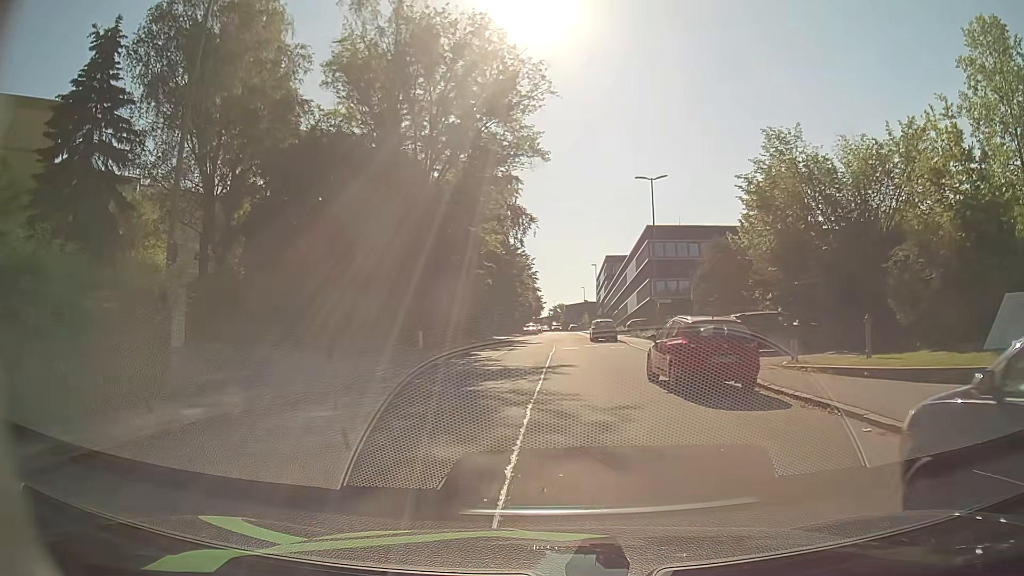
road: residential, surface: asphalt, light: Day
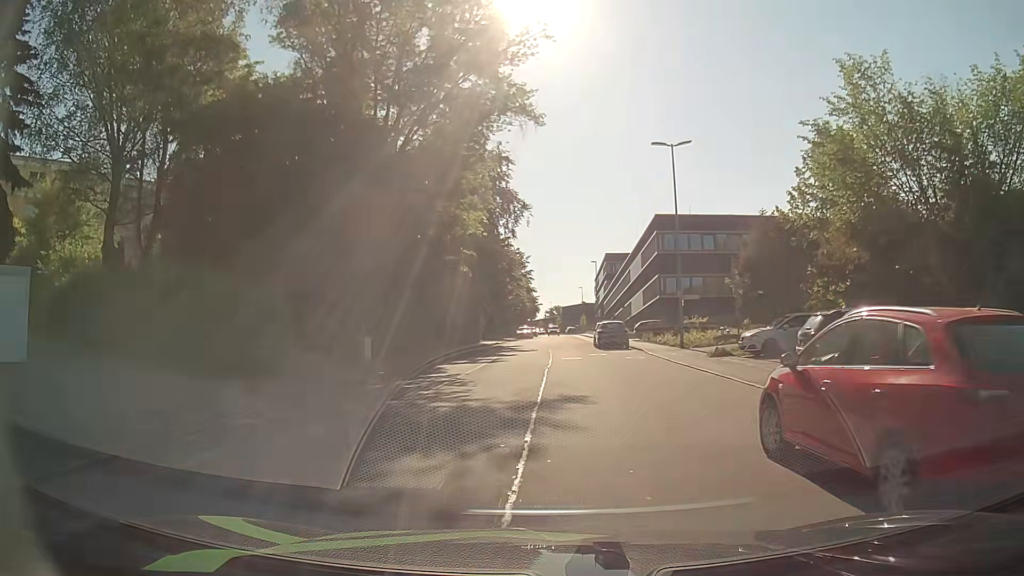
(0.0, +8.8) m; -1°
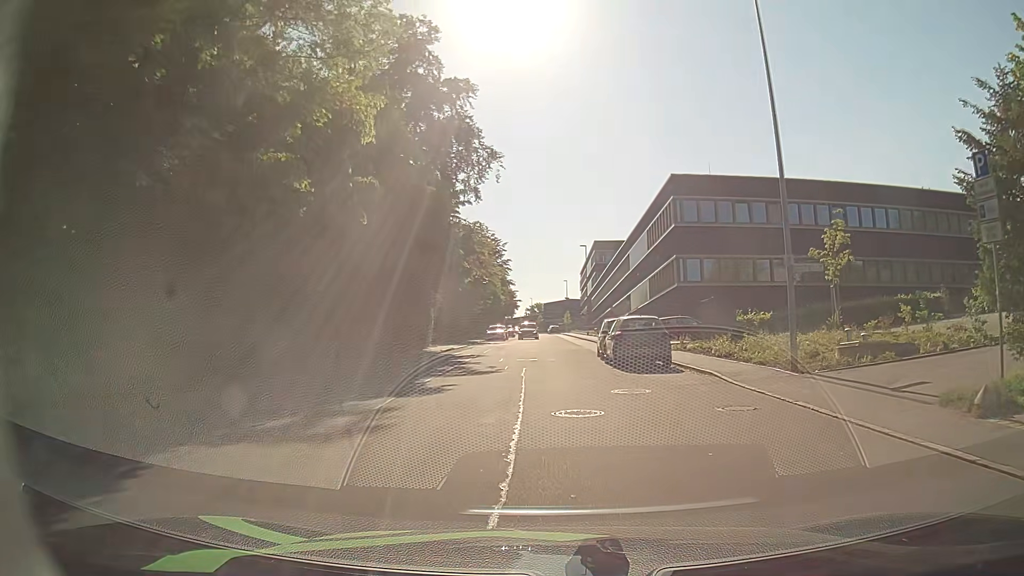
(+0.4, +17.2) m; +2°
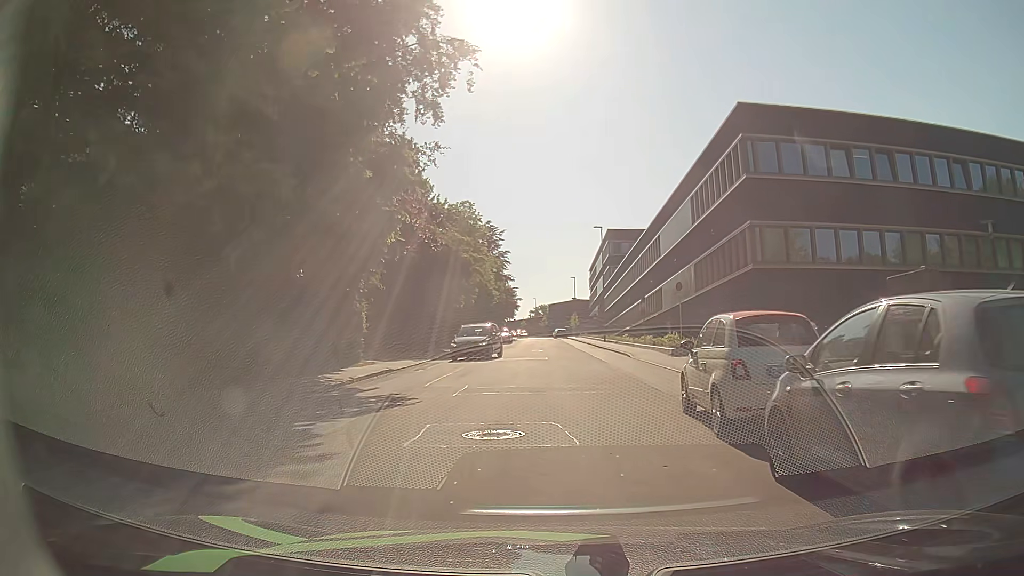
(0.0, +16.8) m; -1°
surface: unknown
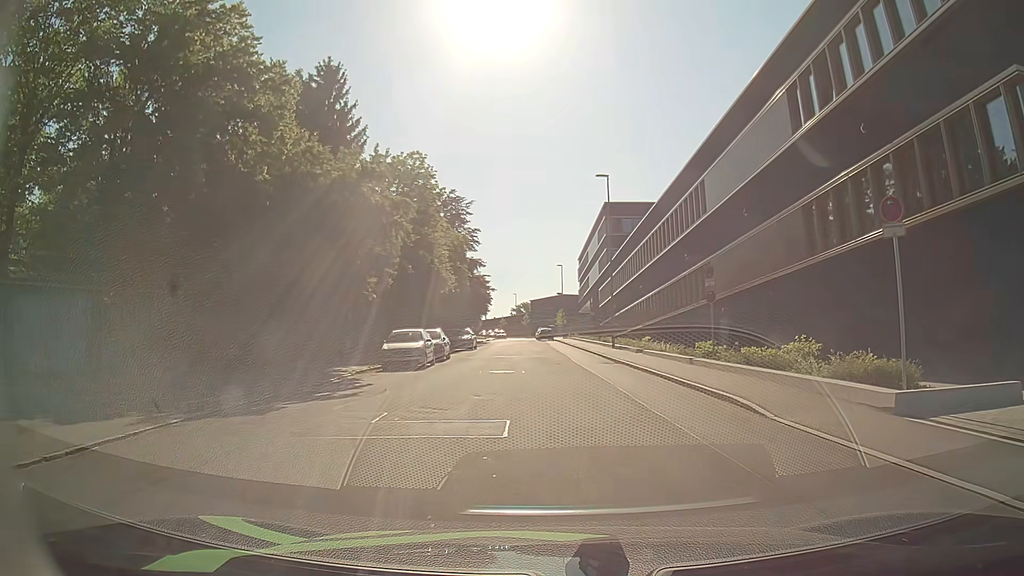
(+0.3, +20.5) m; +2°
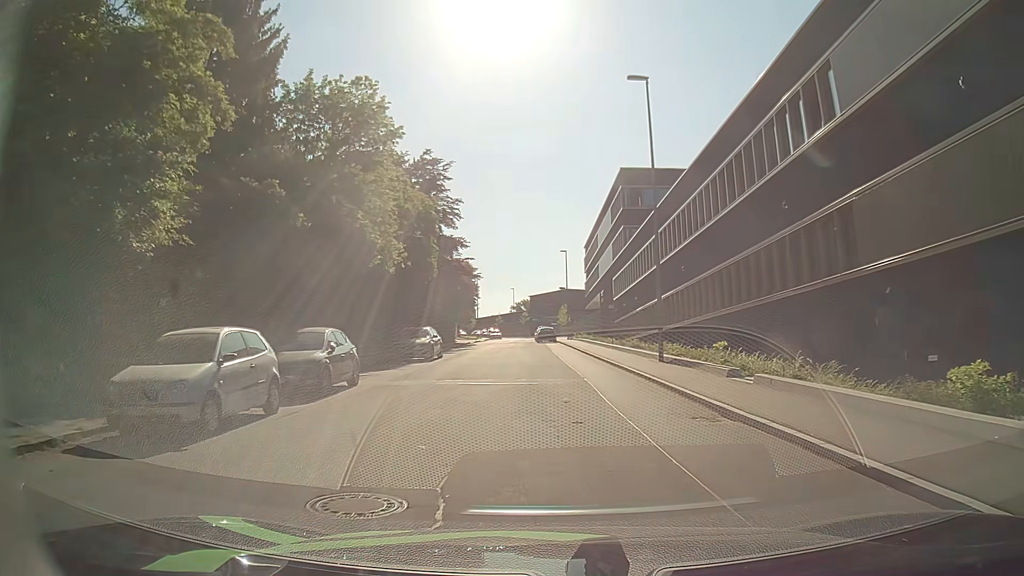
(0.0, +16.3) m; -1°
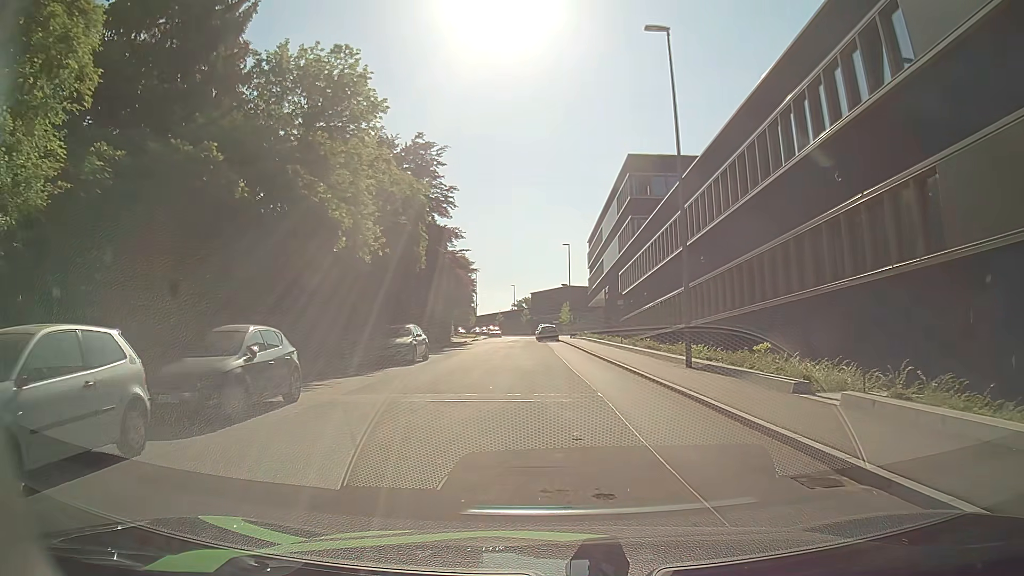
(0.0, +4.3) m; -1°
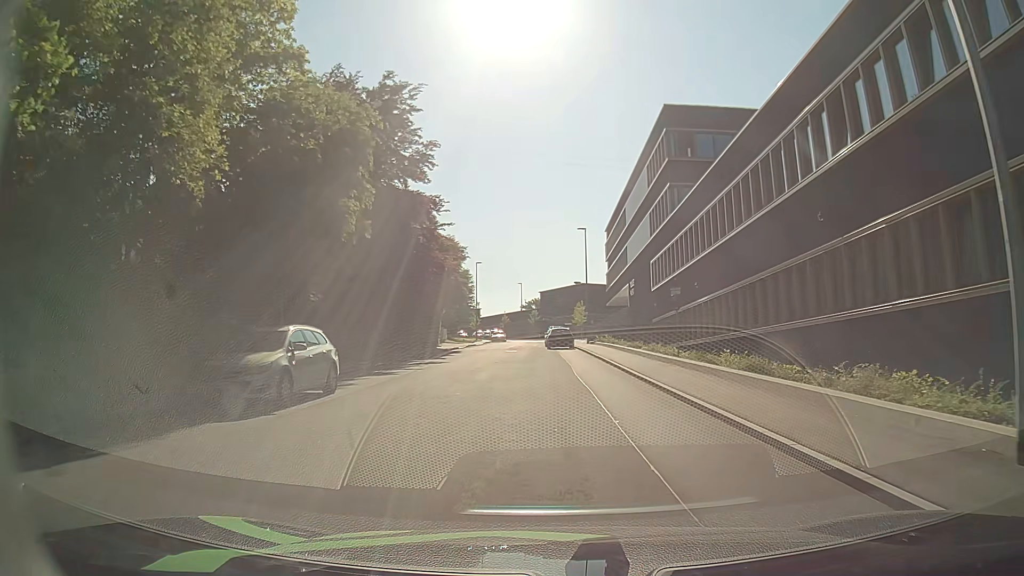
(+0.1, +13.8) m; 0°
(0, +10) (0, +20) (0, +30) (-1, +40) (-2, +50) (-2, +60) (-2, +70) (-2, +80) (-1, +90) (-1, +100) m
